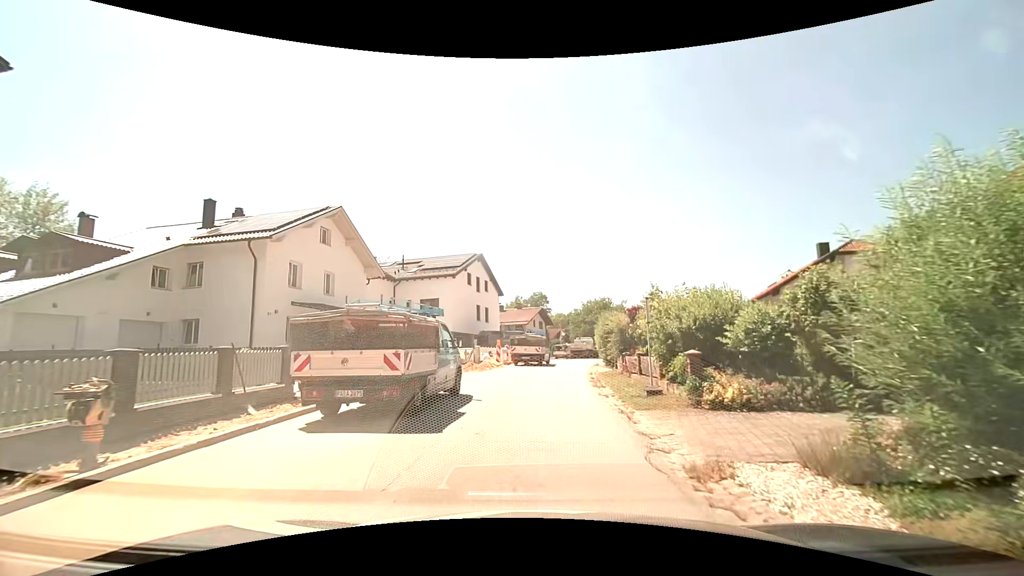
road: residential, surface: asphalt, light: Day
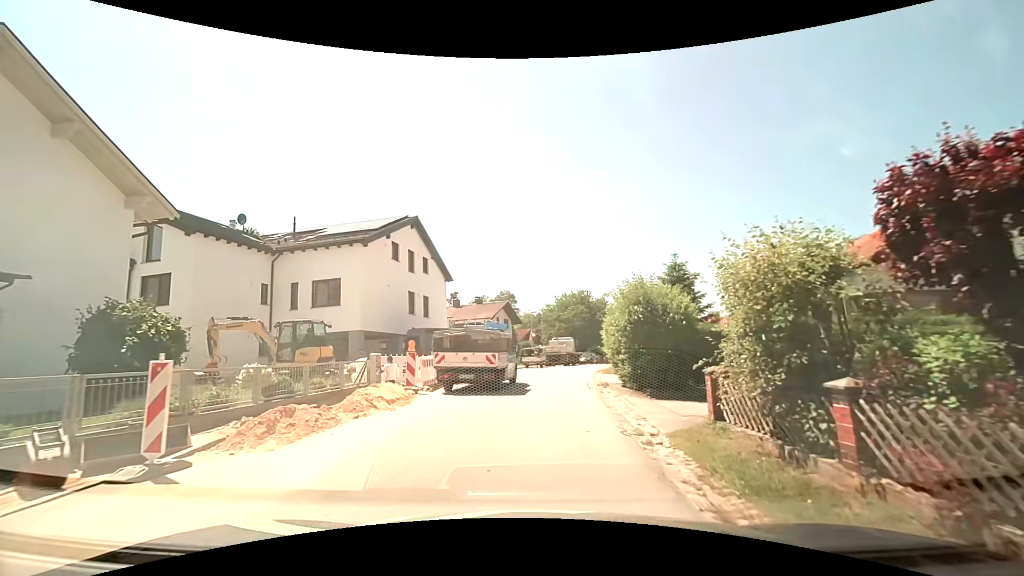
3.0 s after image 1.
(+0.5, +16.3) m; +3°
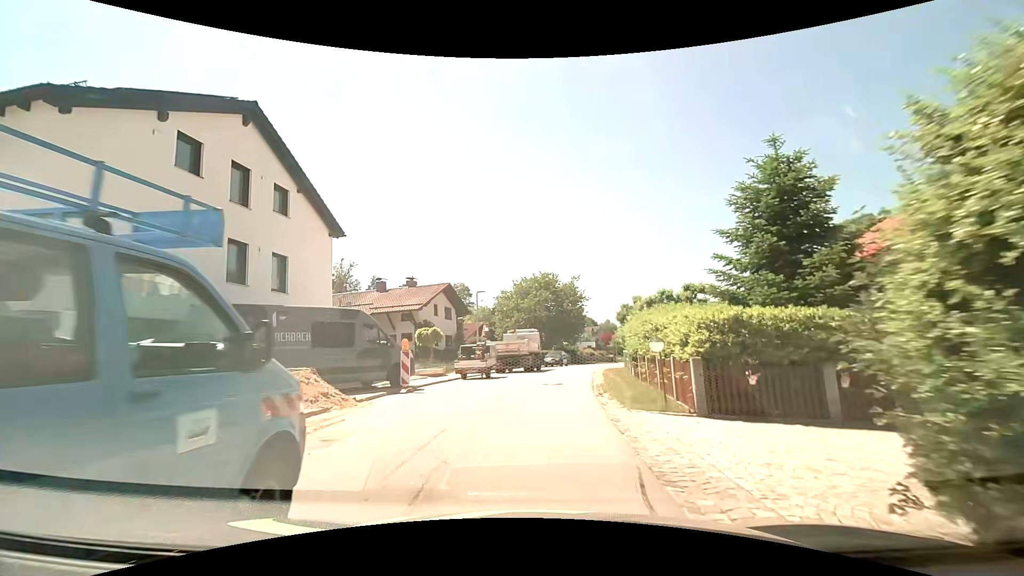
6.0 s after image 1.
(+0.7, +16.0) m; +4°
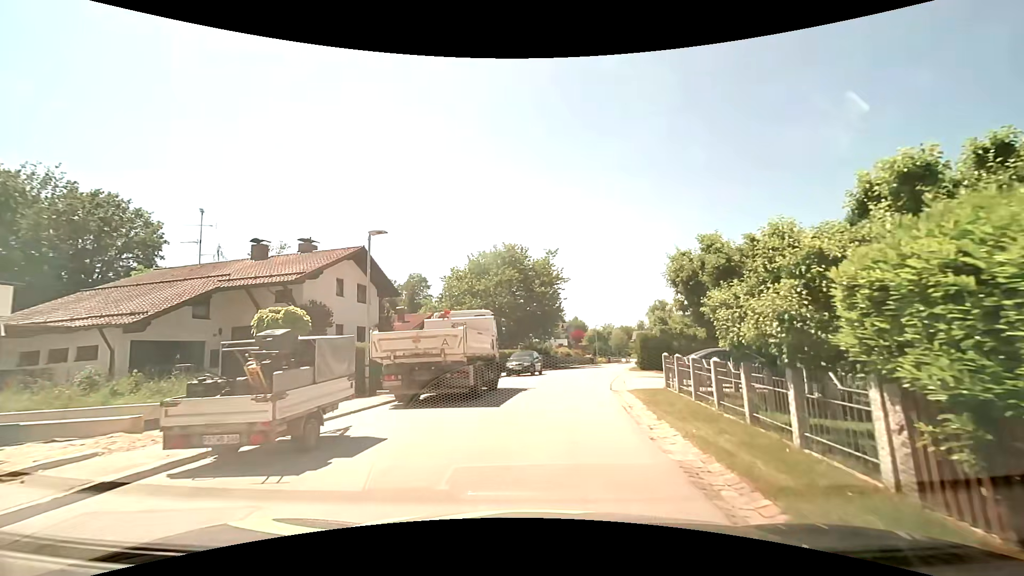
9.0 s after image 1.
(+0.7, +16.4) m; +5°
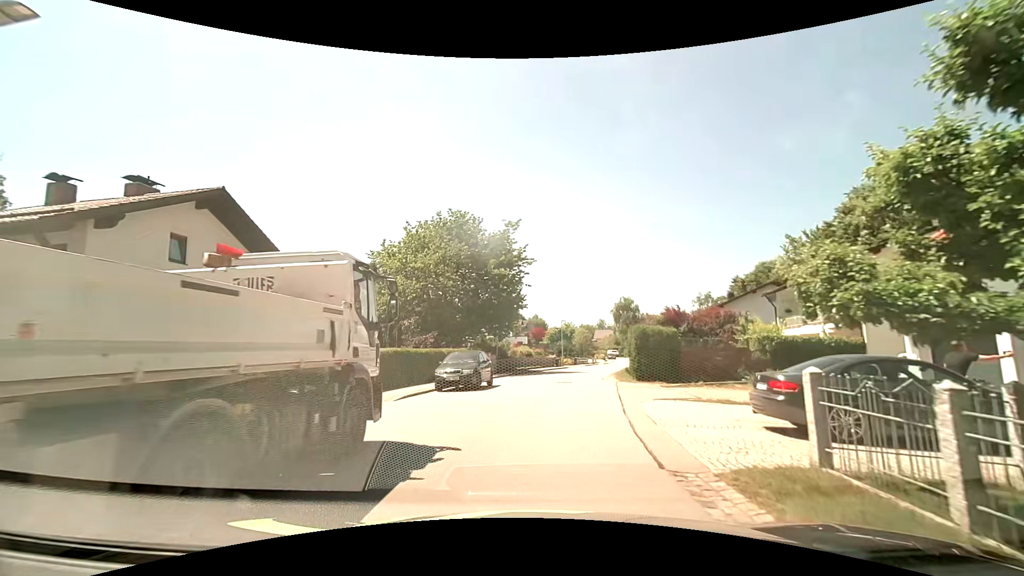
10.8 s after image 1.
(+0.3, +10.4) m; +4°
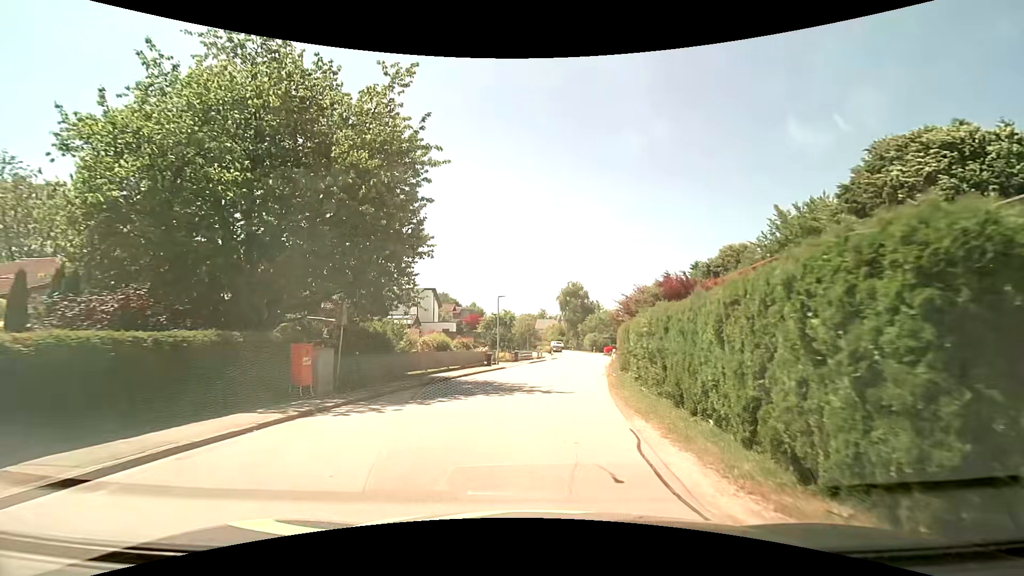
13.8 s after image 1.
(+1.1, +18.9) m; +7°
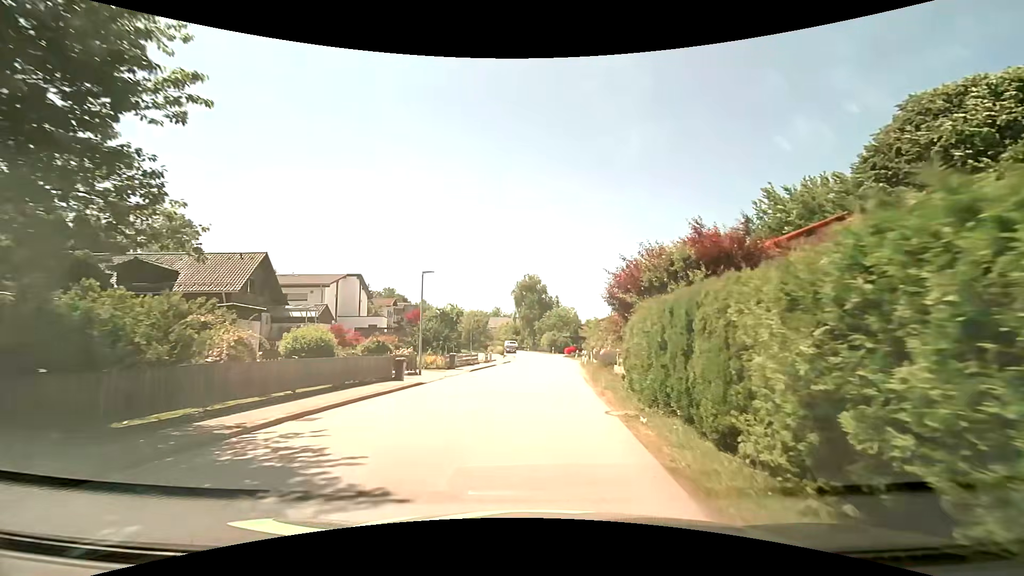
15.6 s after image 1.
(+0.6, +12.7) m; +6°
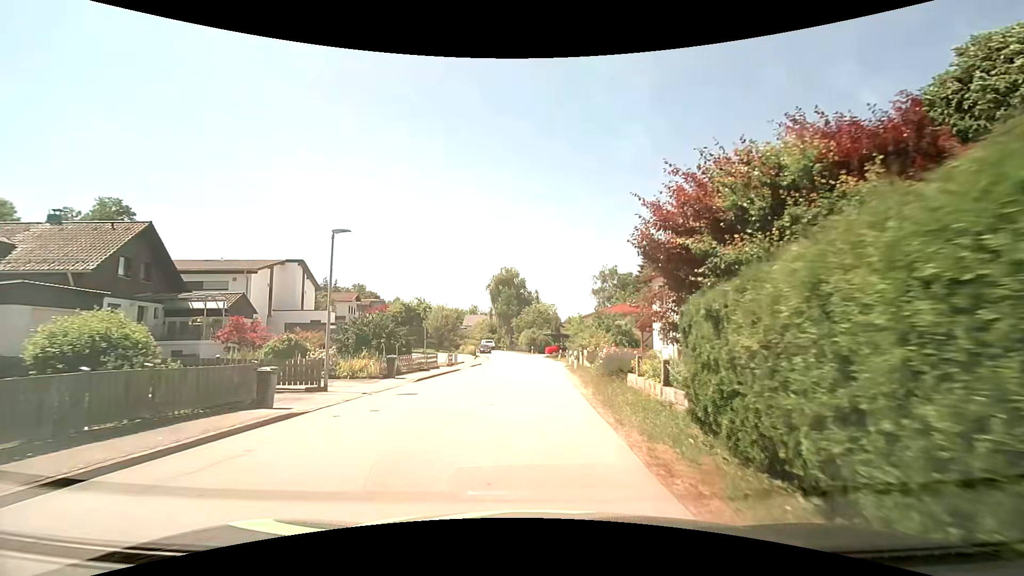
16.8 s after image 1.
(+0.2, +8.8) m; +2°
(0, +10) (0, +20) (0, +30) (0, +40) (0, +50) (0, +60) (-2, +70) (-4, +80) (-7, +89) (-10, +98) m
